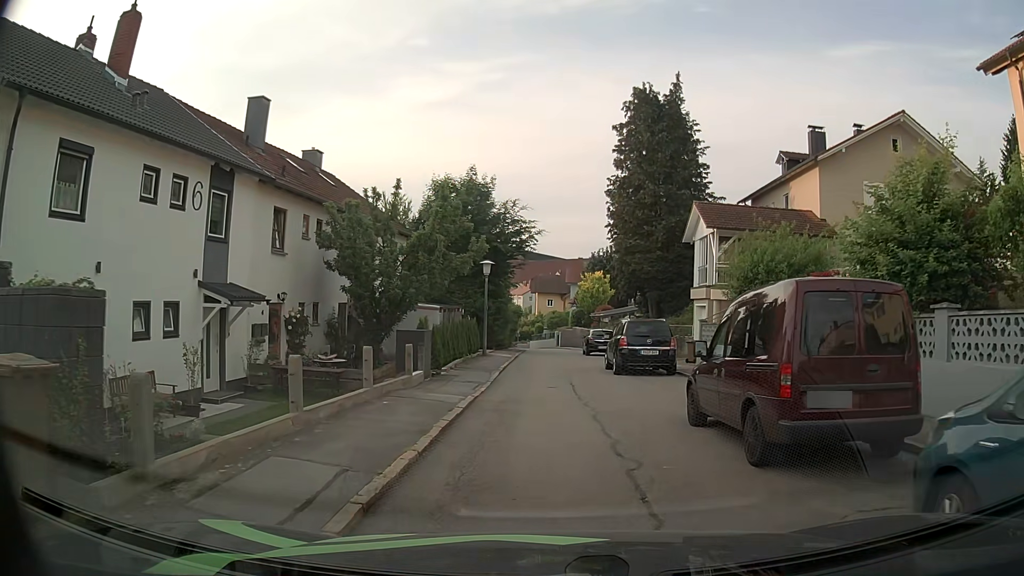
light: Day
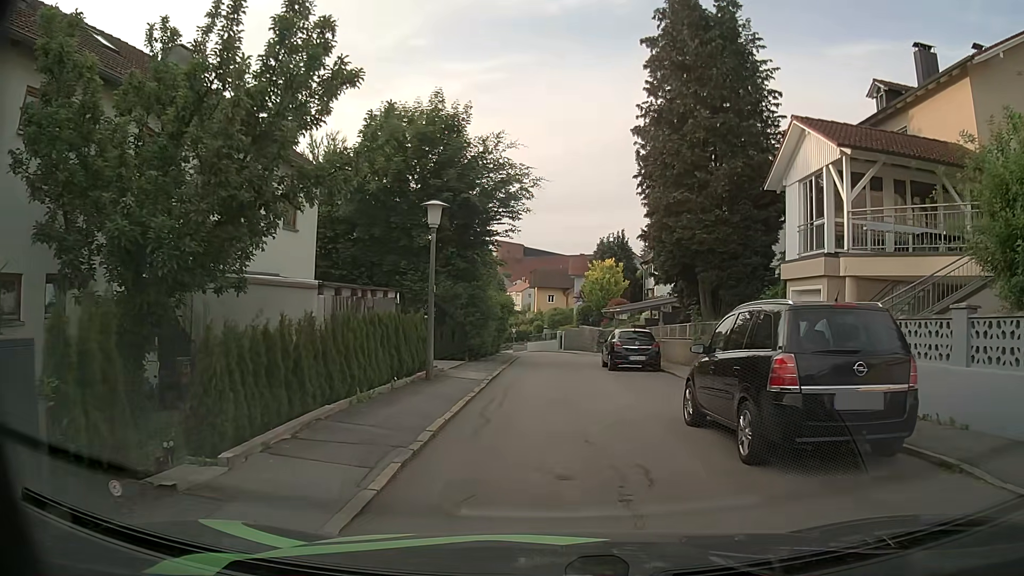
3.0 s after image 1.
(+0.1, +12.9) m; +1°
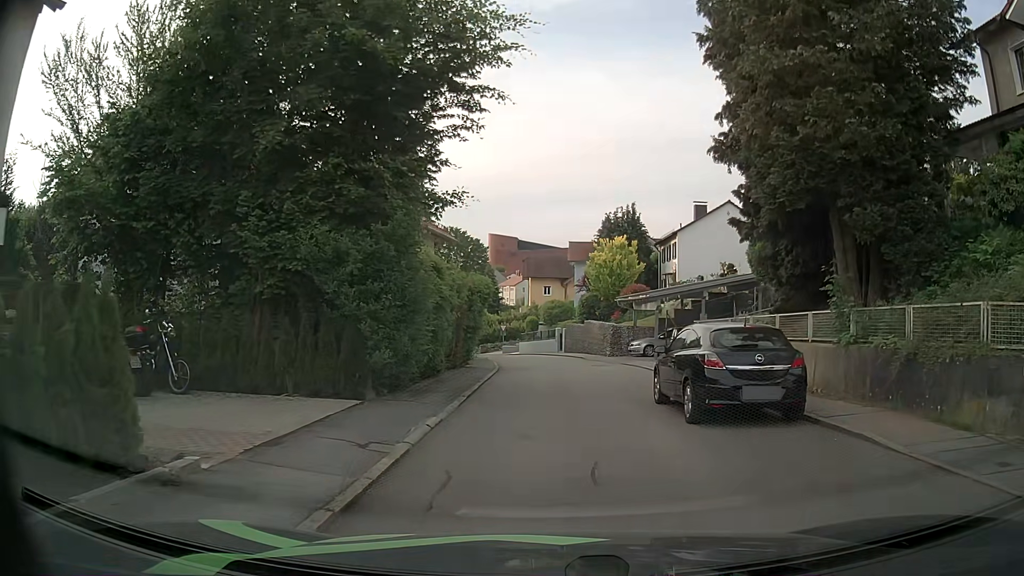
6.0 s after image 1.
(-0.1, +13.0) m; -1°
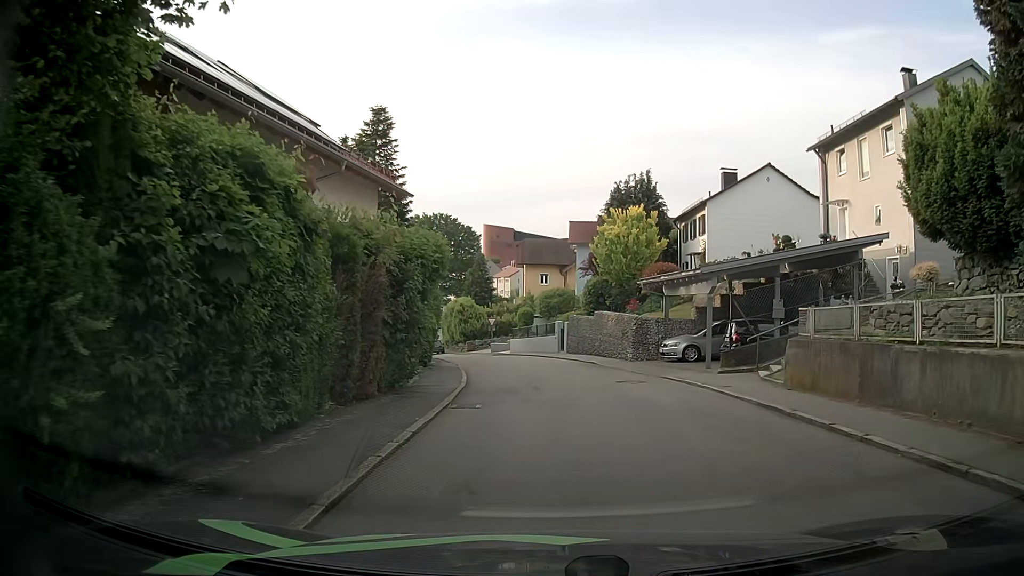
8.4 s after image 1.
(+0.2, +10.6) m; +1°
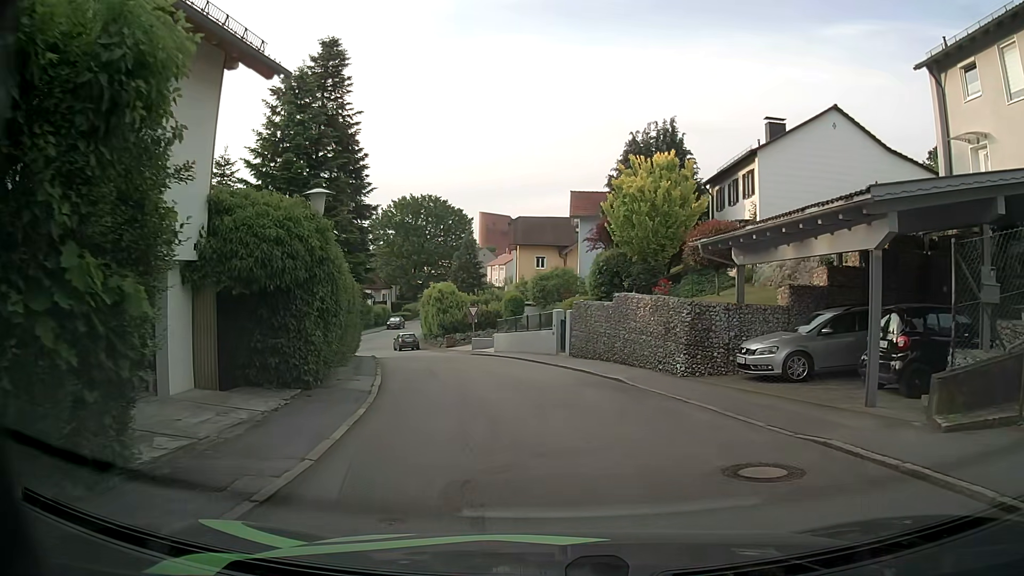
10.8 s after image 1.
(+0.2, +11.2) m; 0°
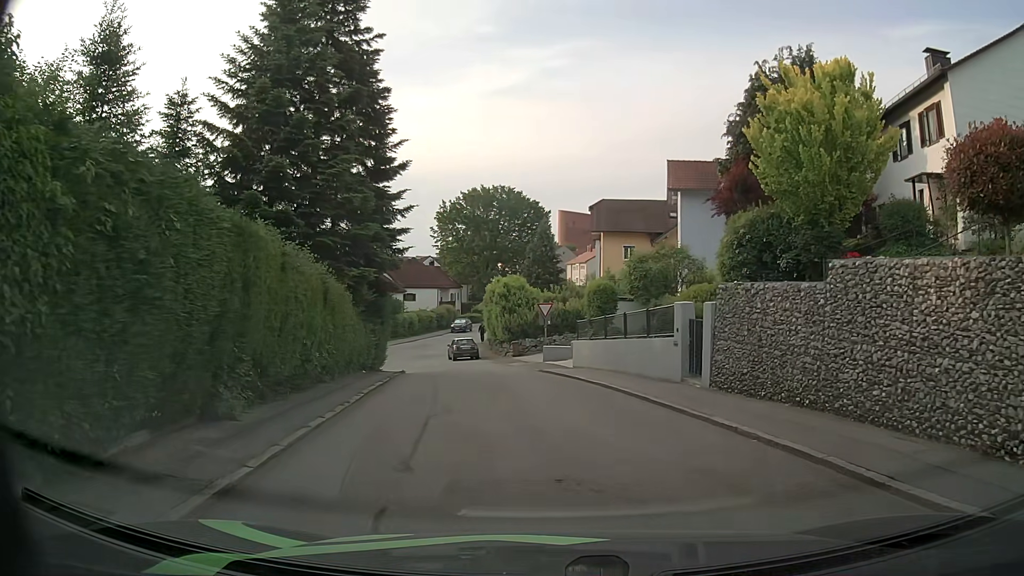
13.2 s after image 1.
(-0.5, +11.1) m; -7°
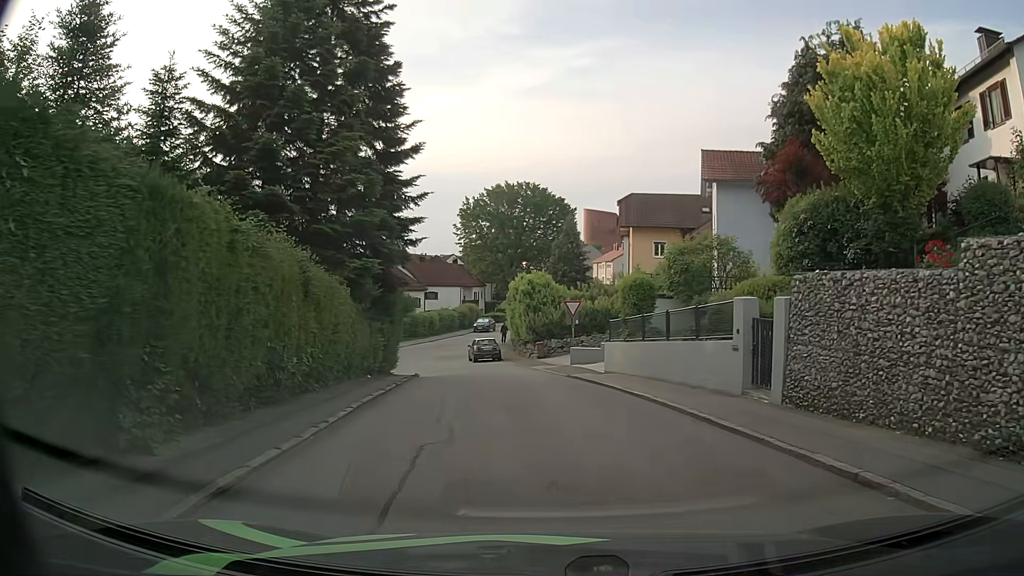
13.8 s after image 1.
(0.0, +2.7) m; -2°
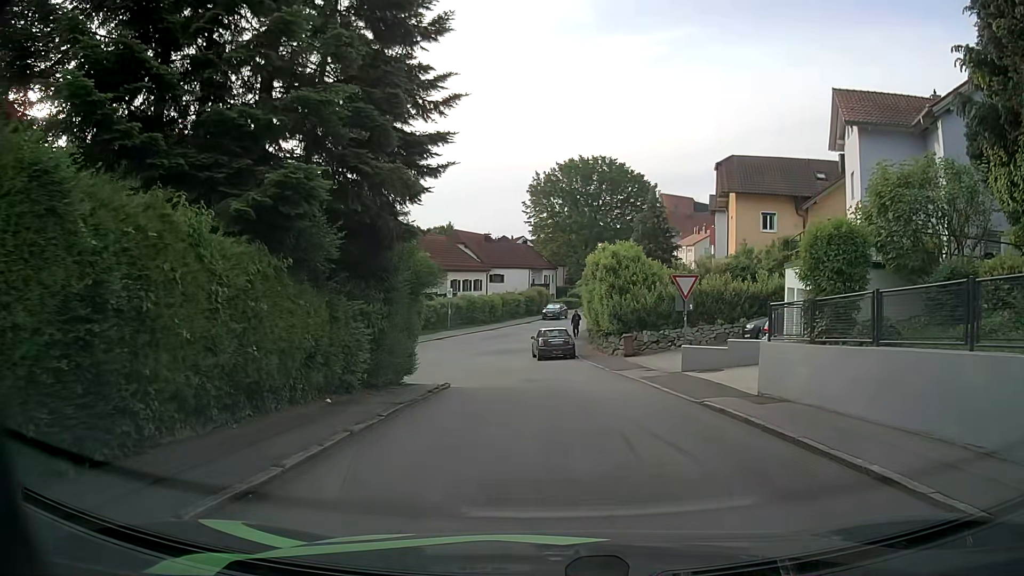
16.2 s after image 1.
(-0.5, +9.9) m; -6°
(0, +10) (-1, +20) (-2, +30) (-2, +40) (-1, +50) (+2, +59) (+4, +69) (+7, +79) (+10, +88) (+12, +98) m
